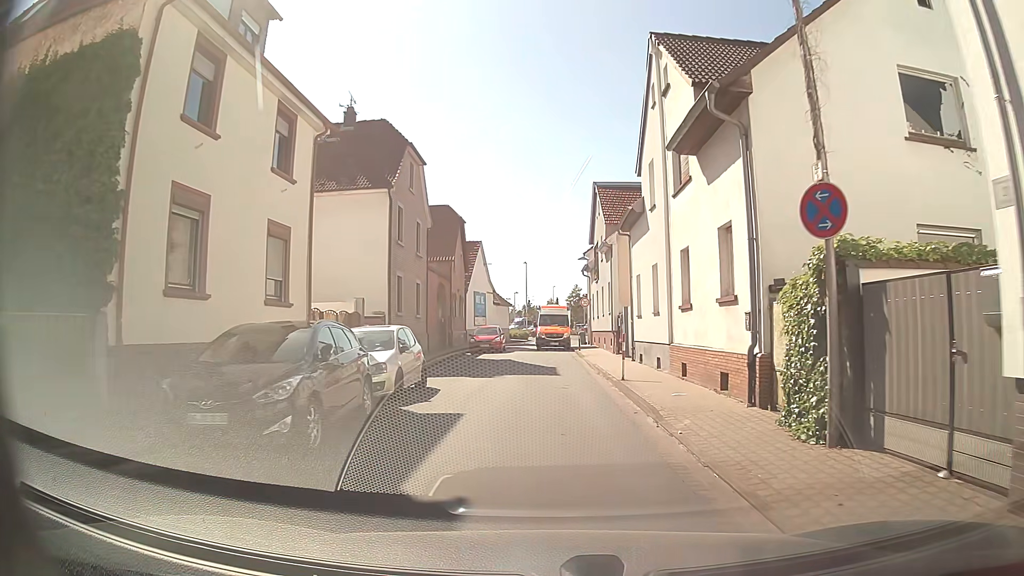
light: Day
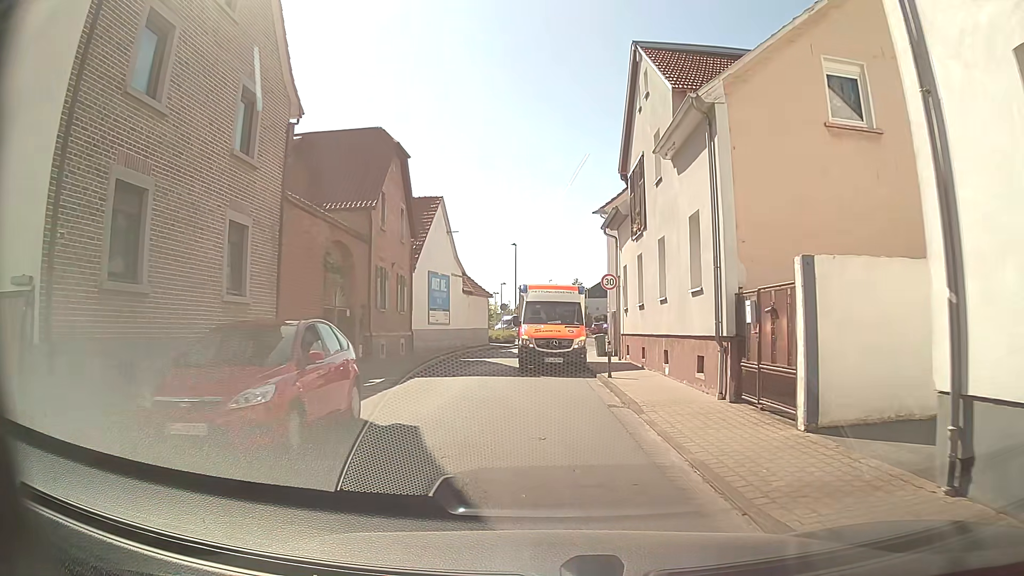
(+0.1, +19.6) m; -1°
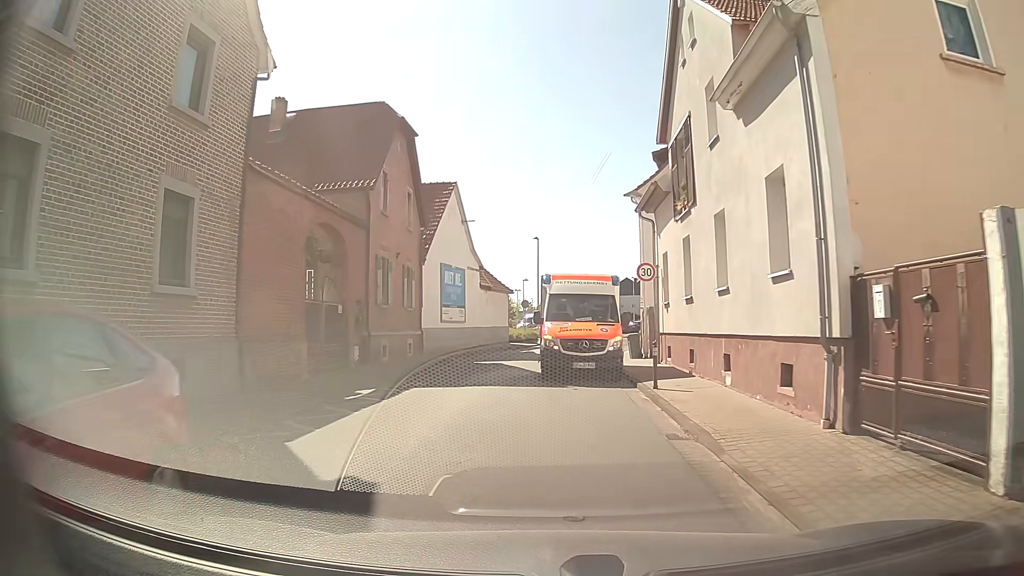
(+0.1, +3.5) m; 0°
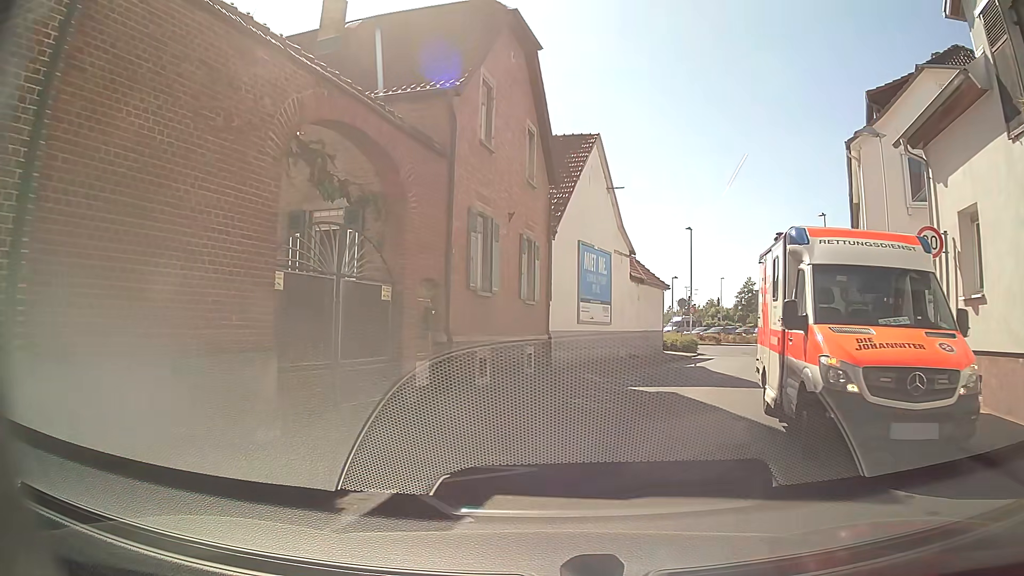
(-1.0, +9.2) m; -10°
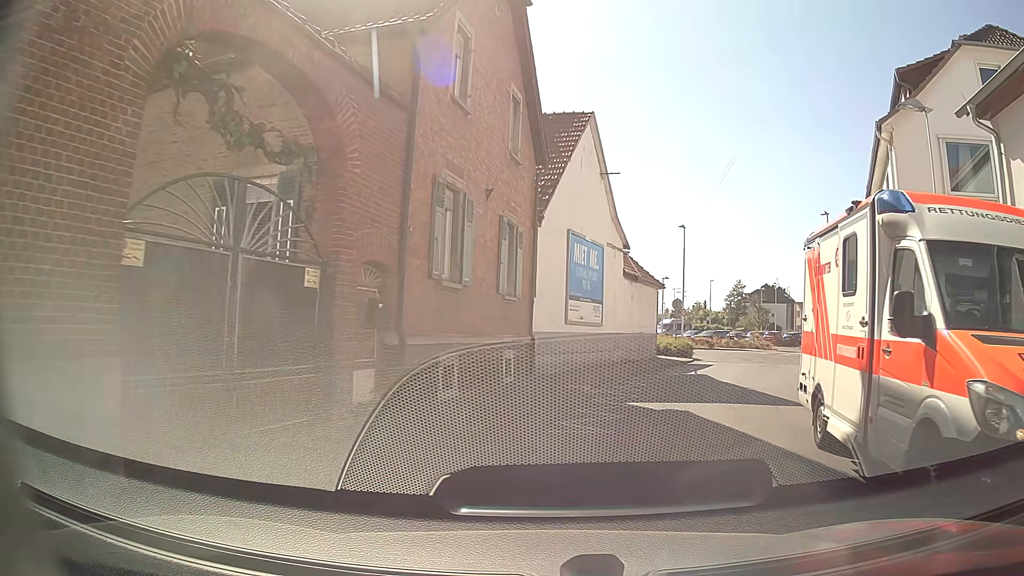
(0.0, +2.9) m; -1°
